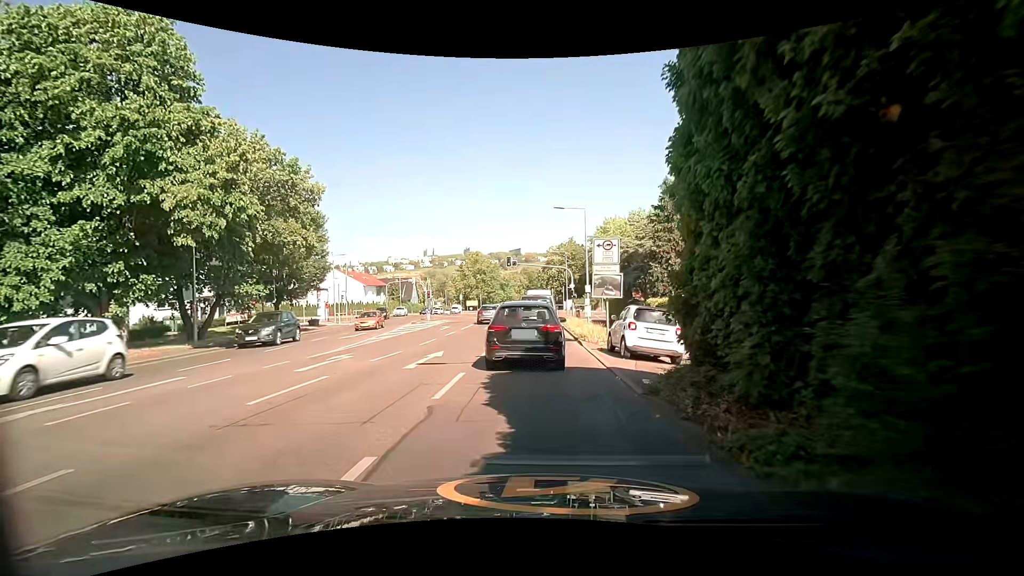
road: secondary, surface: asphalt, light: Day
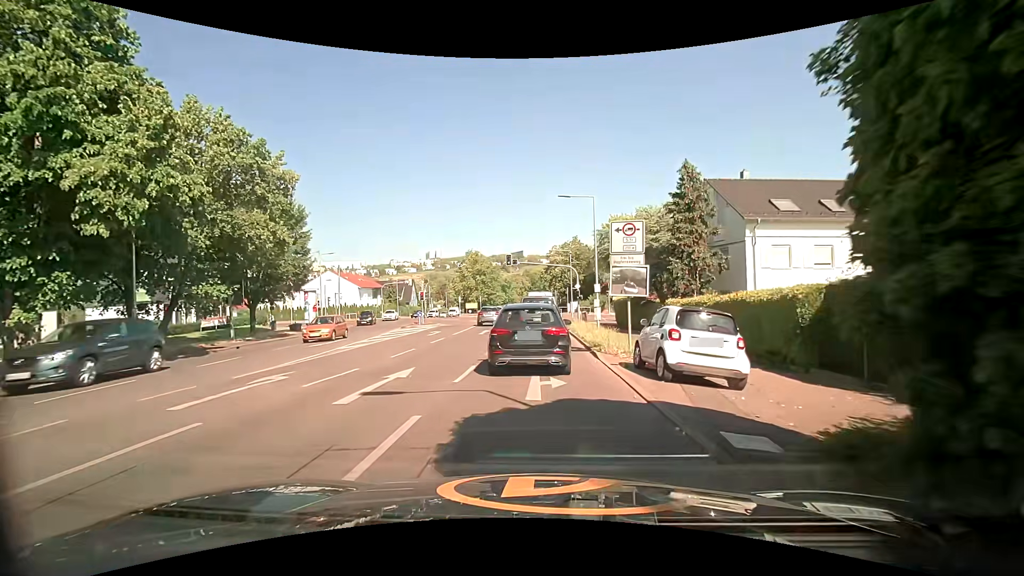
(+0.1, +4.1) m; -1°
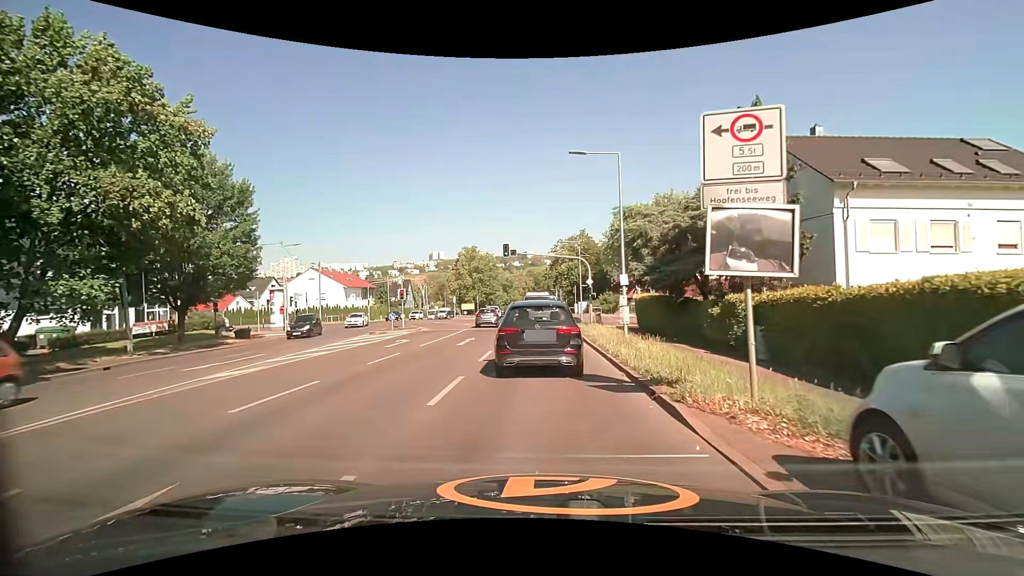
(+0.1, +8.4) m; 0°
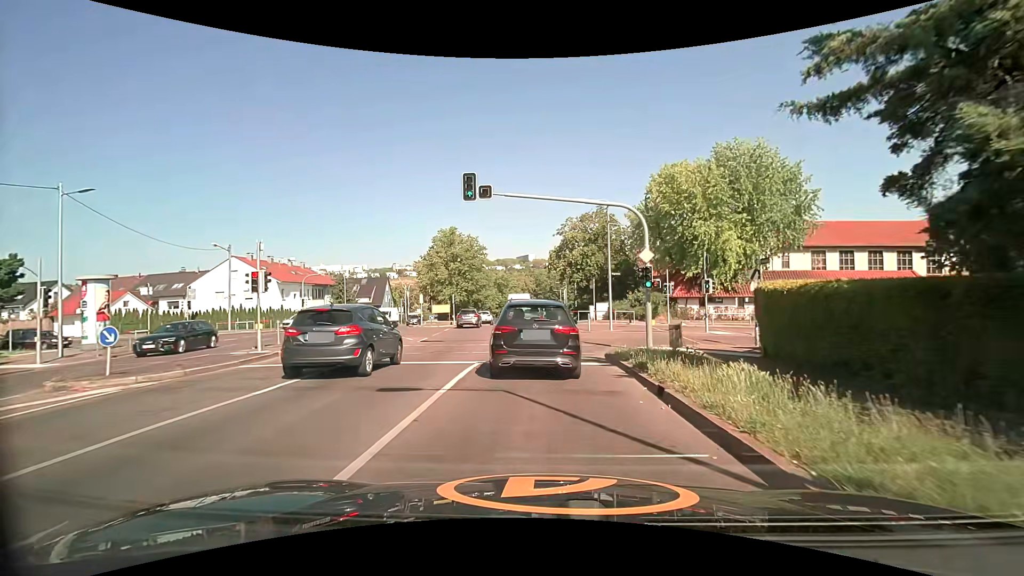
(+0.1, +21.0) m; 0°
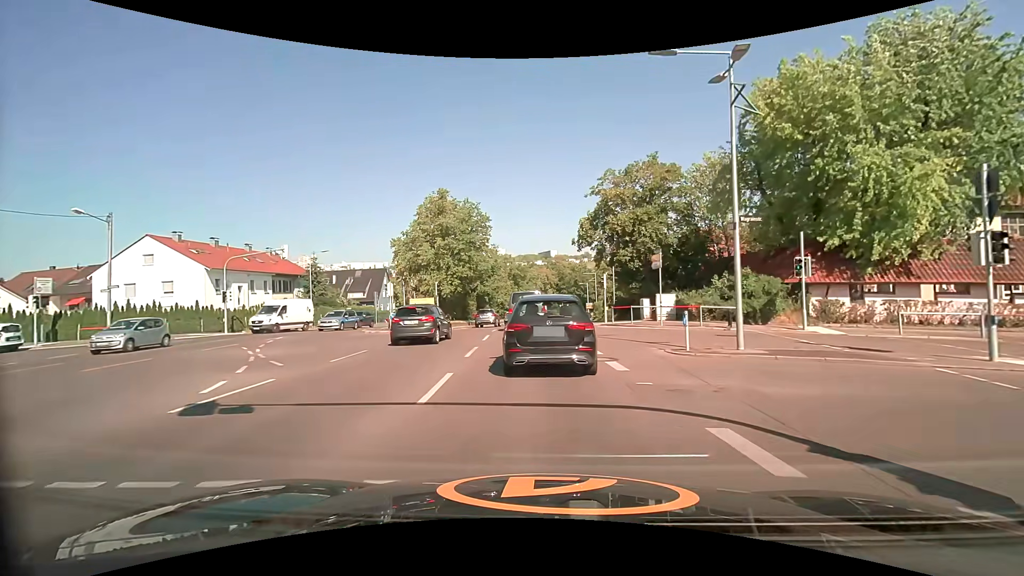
(-0.3, +17.2) m; -2°
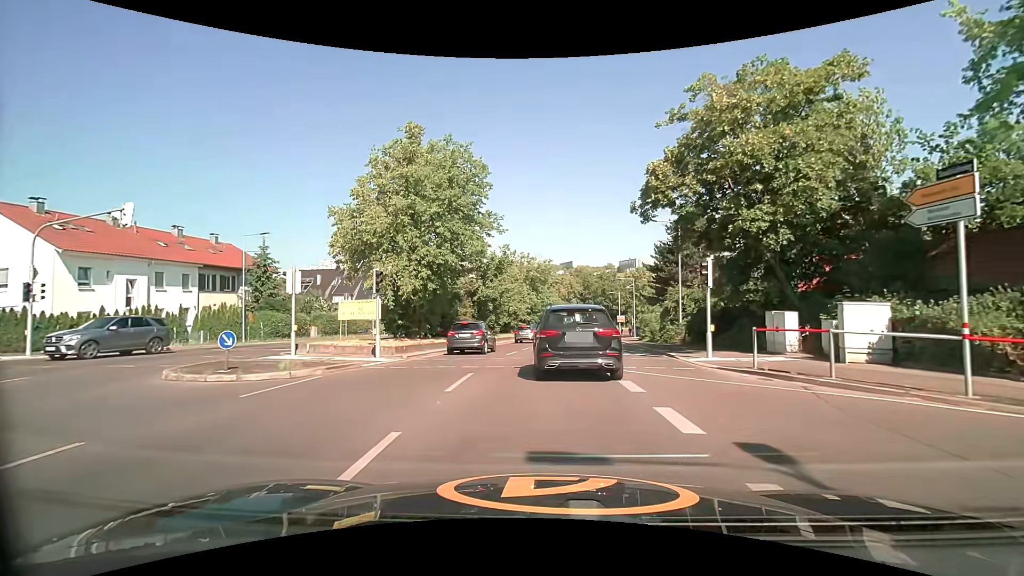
(-0.5, +16.6) m; -2°
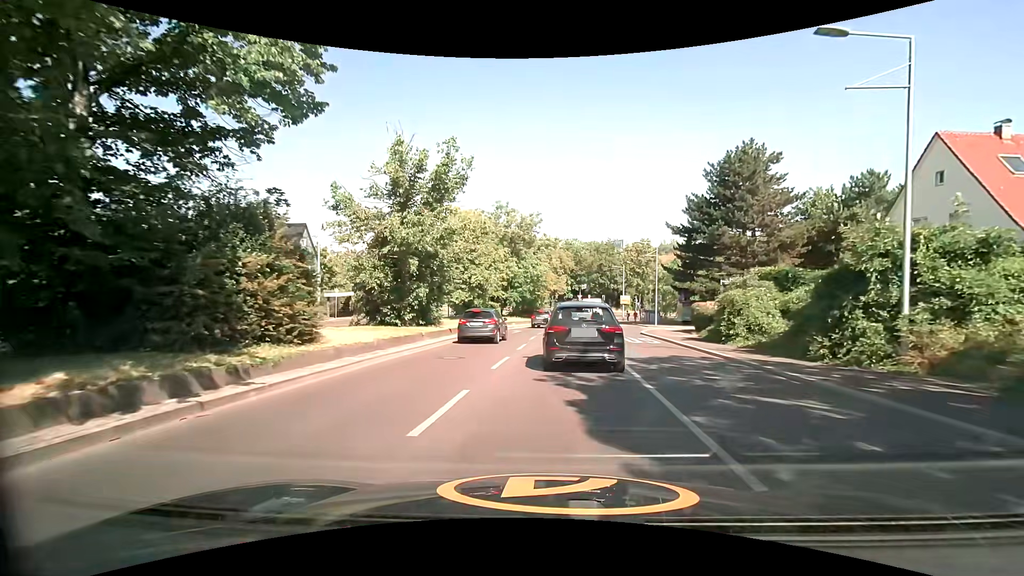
(+0.2, +21.6) m; +3°
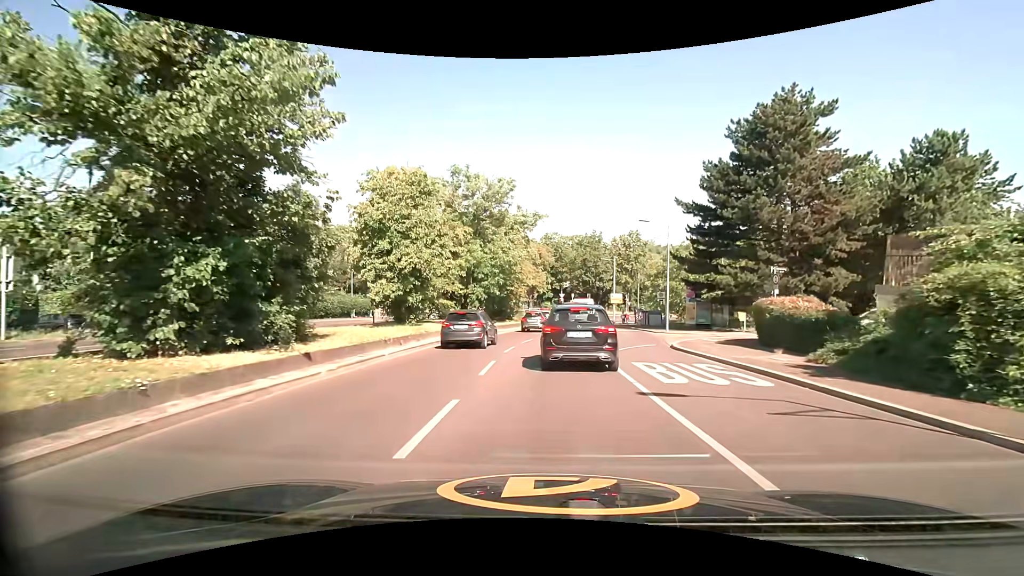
(+0.1, +12.6) m; +1°
(0, +10) (+1, +20) (+2, +30) (+3, +40) (+4, +50) (+4, +60) (+5, +70) (+9, +79) (+16, +86) (+25, +89) m
